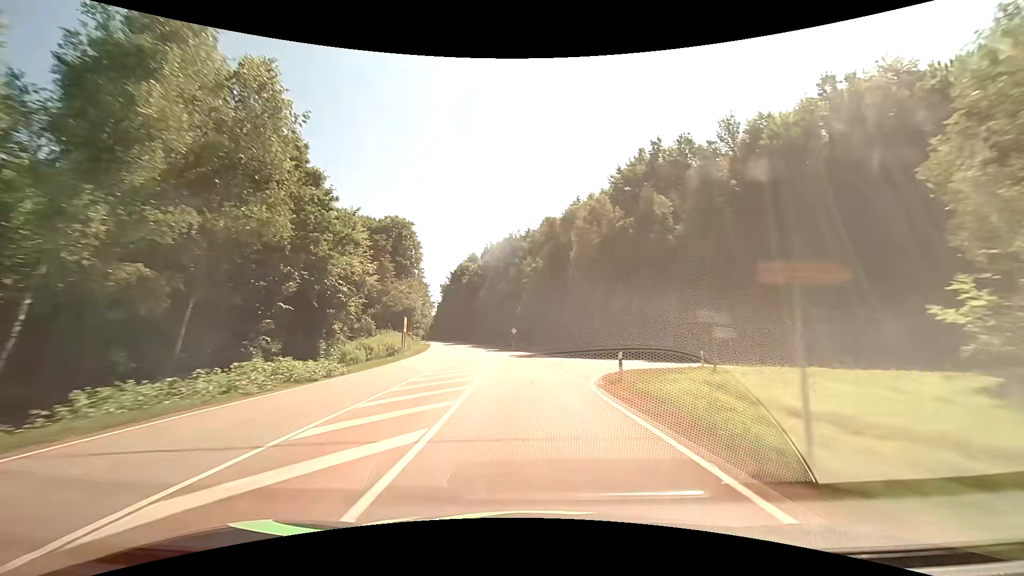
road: secondary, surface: asphalt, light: Day
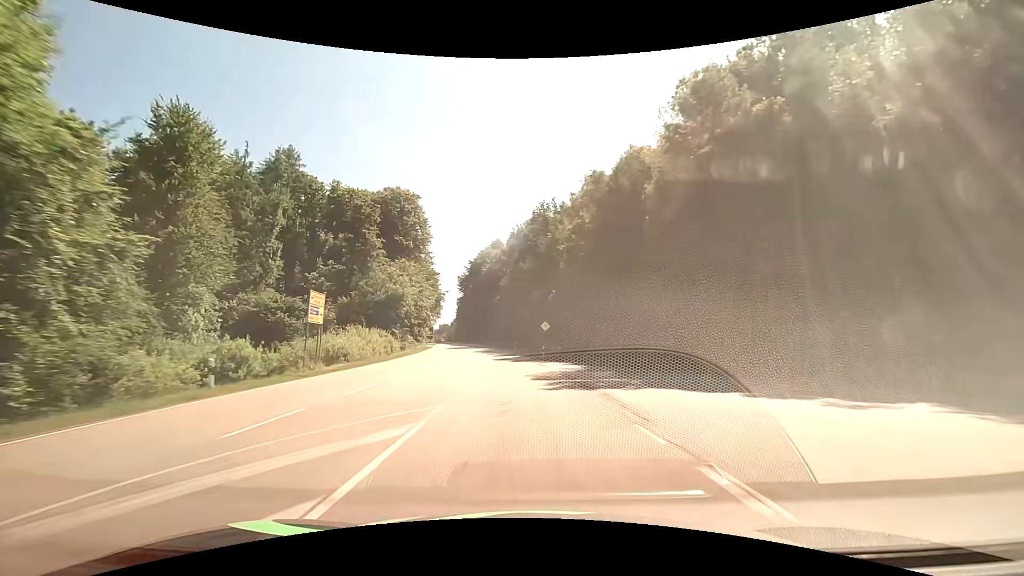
(-0.9, +27.8) m; -4°
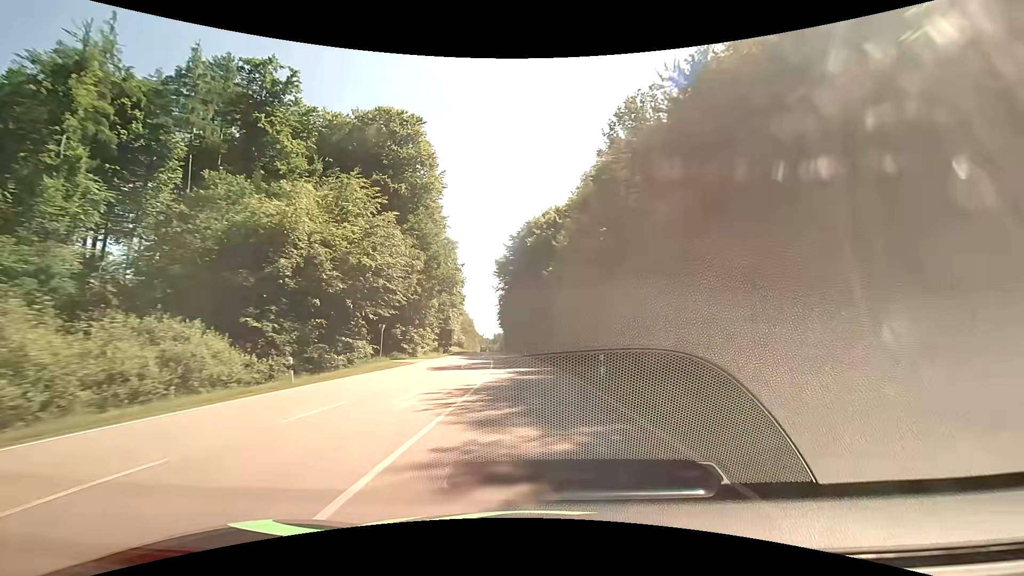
(-2.3, +41.3) m; -6°
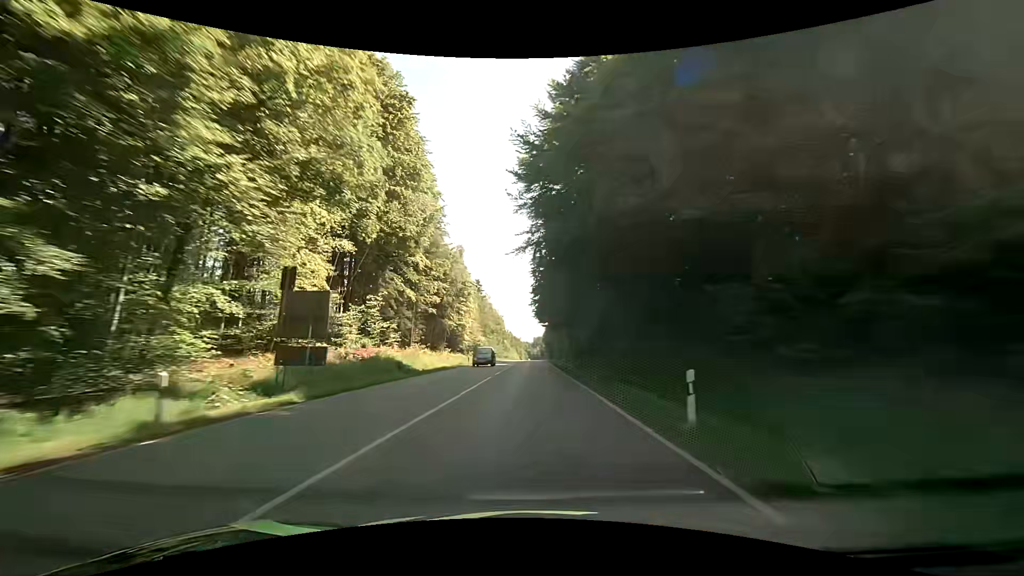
(-2.9, +55.4) m; -5°
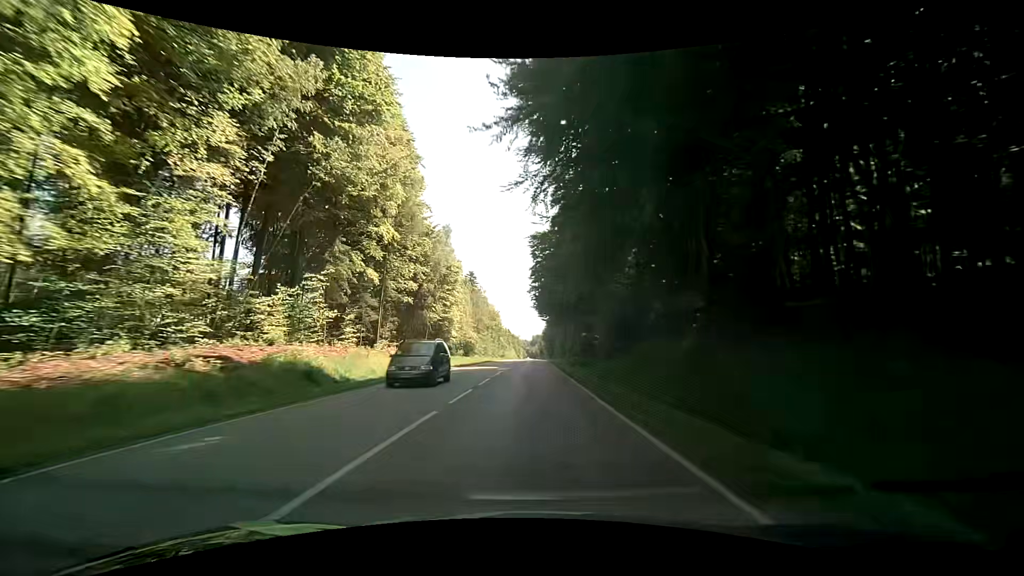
(0.0, +13.8) m; +1°
(0, +10) (0, +20) (0, +30) (0, +40) (0, +50) (0, +60) (0, +70) (0, +80) (0, +90) (0, +100) m
